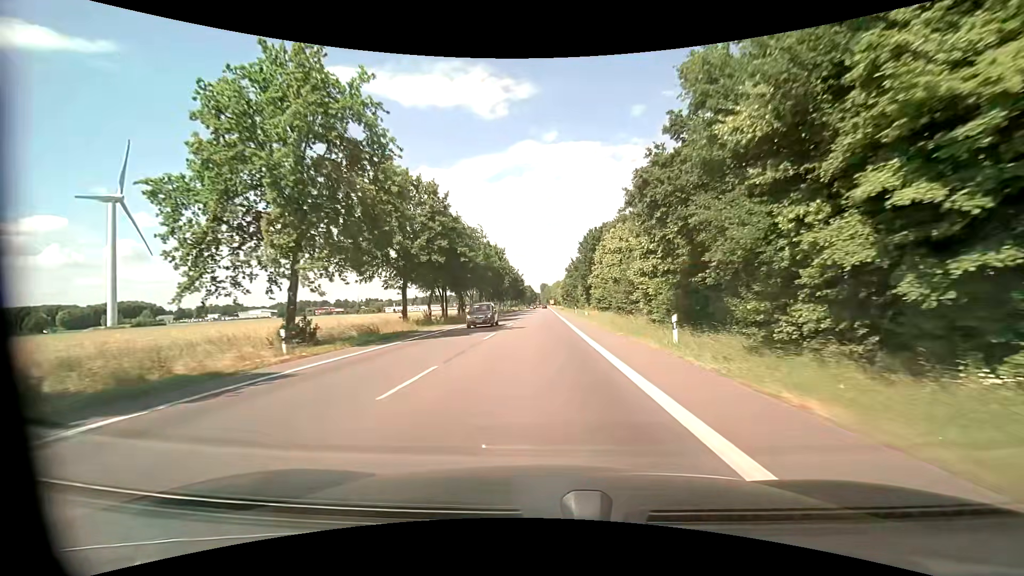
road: primary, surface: asphalt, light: Day
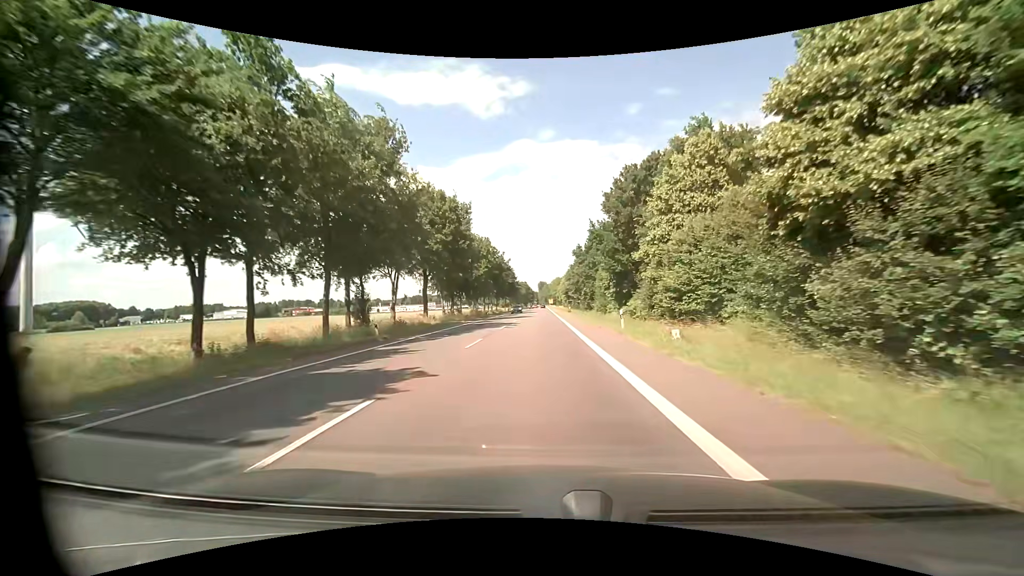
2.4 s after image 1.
(-0.3, +40.7) m; 0°
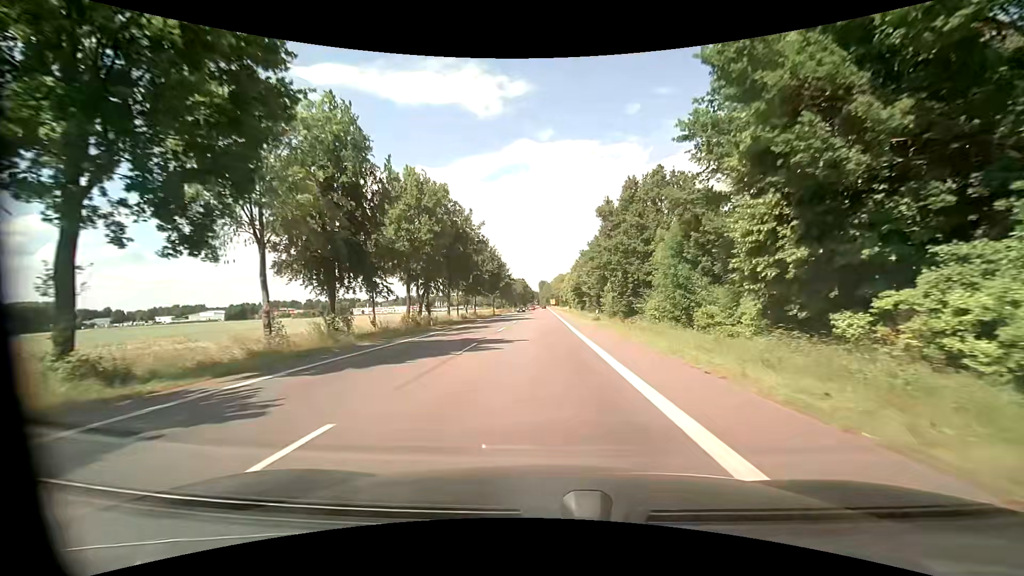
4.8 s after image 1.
(-0.1, +38.0) m; 0°
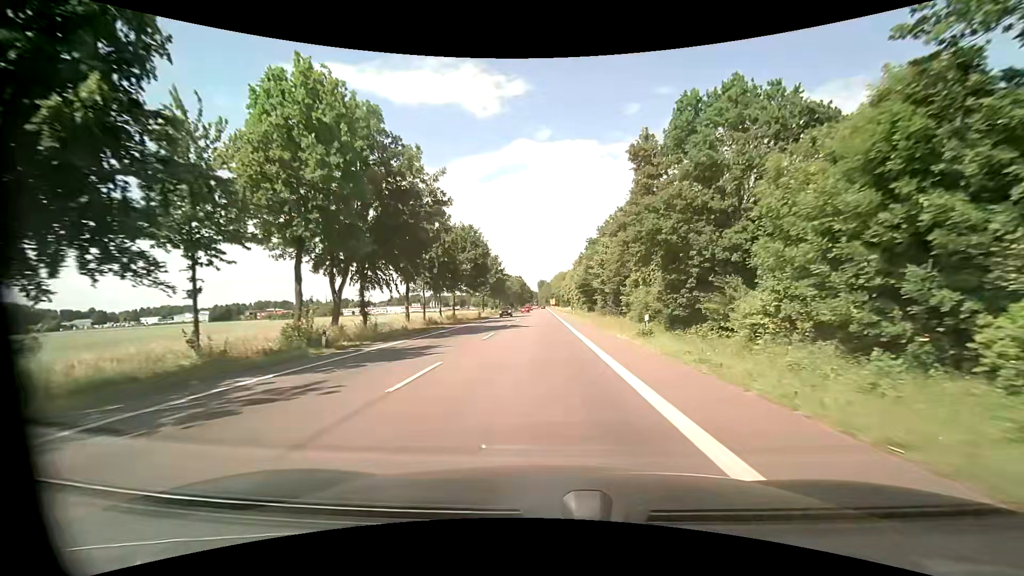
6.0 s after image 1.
(0.0, +18.4) m; 0°
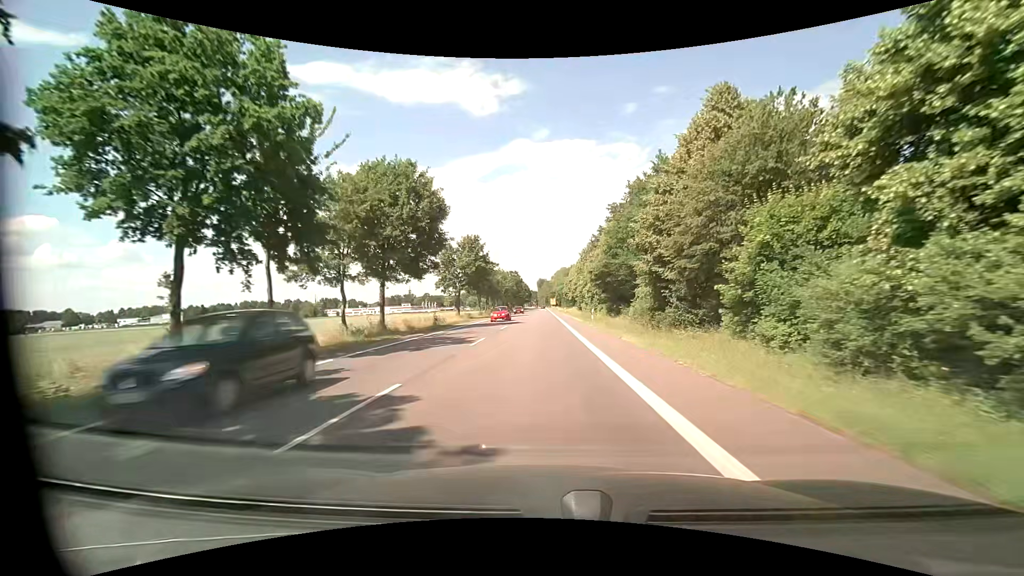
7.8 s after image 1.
(+0.1, +27.7) m; 0°
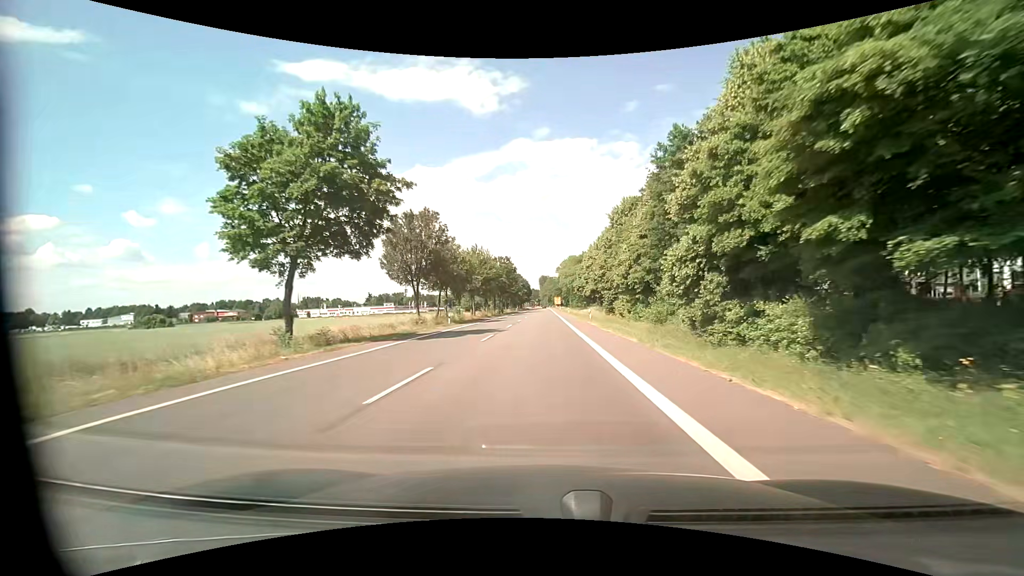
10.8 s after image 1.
(-0.3, +47.0) m; -1°
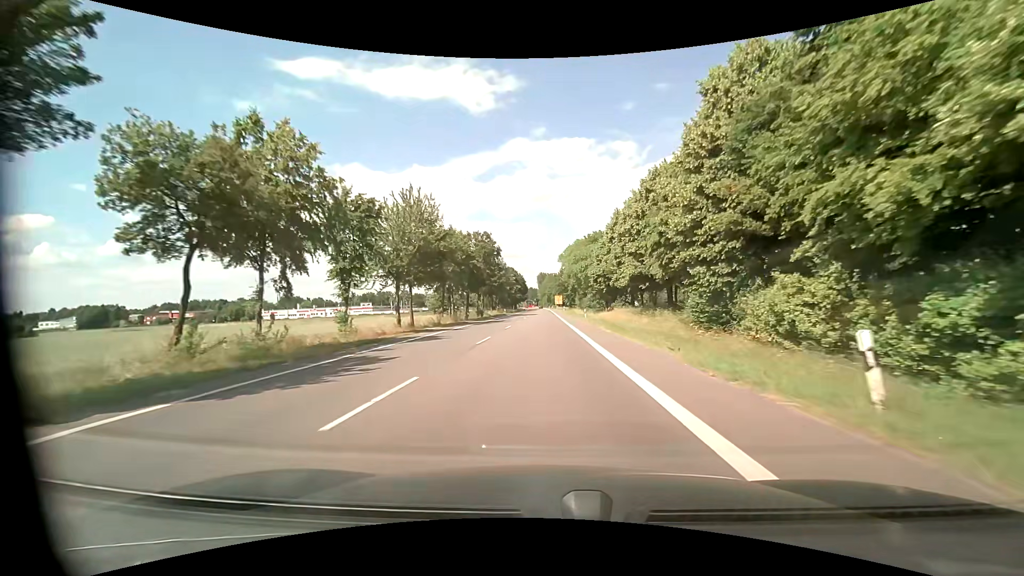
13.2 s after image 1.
(+0.3, +38.4) m; +1°
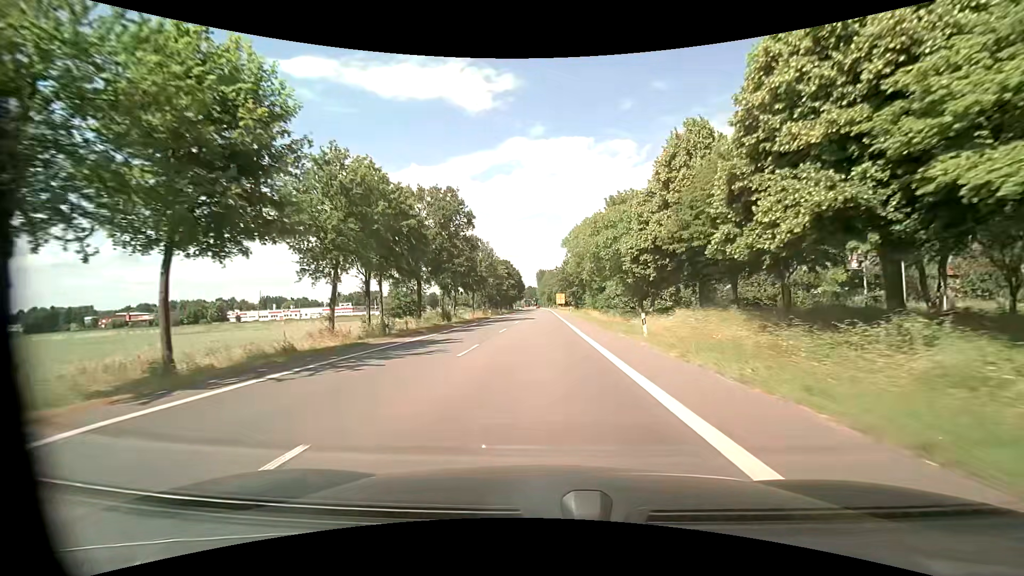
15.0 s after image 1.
(-0.1, +29.1) m; 0°
(0, +10) (0, +20) (0, +30) (0, +40) (0, +50) (0, +60) (0, +70) (0, +80) (0, +90) (0, +100) m
